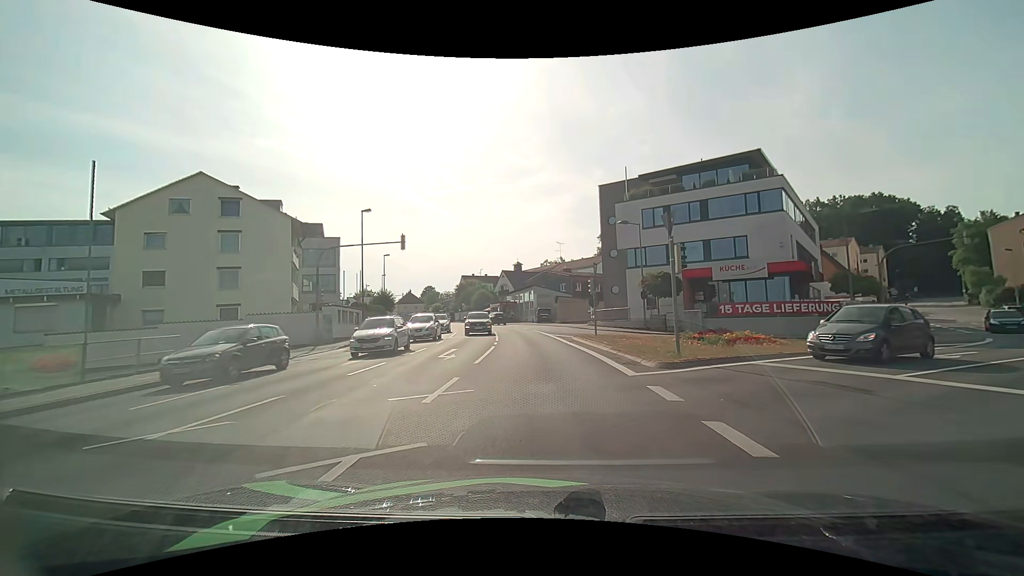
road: tertiary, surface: asphalt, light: Day
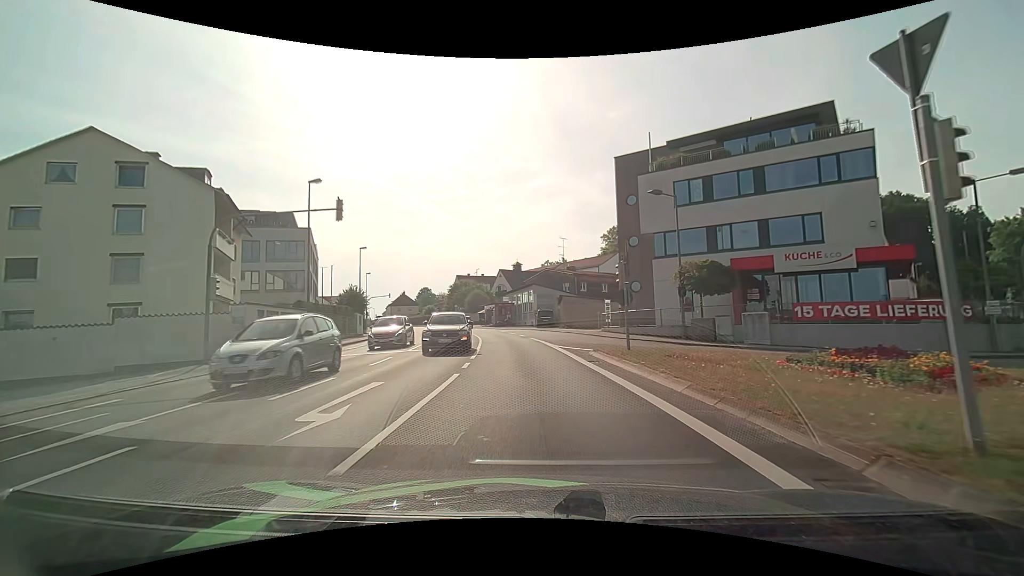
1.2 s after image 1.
(0.0, +9.7) m; 0°
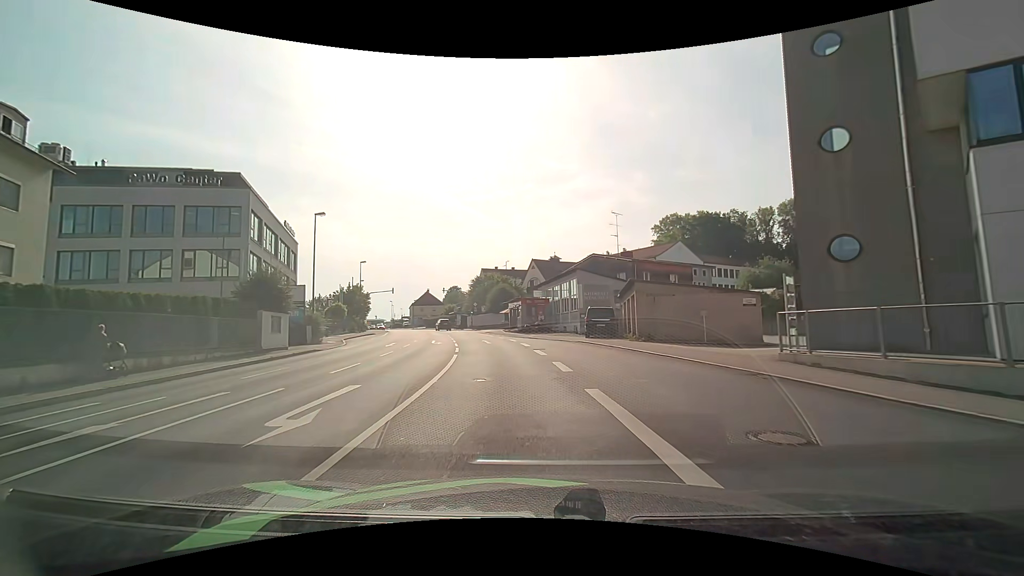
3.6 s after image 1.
(-0.5, +21.6) m; -4°
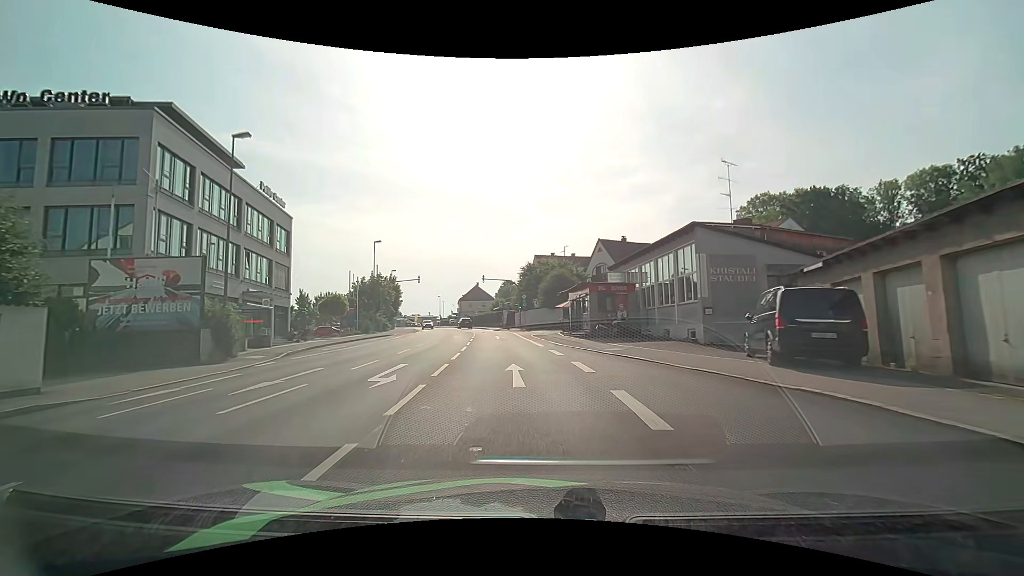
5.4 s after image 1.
(-1.0, +18.6) m; -6°
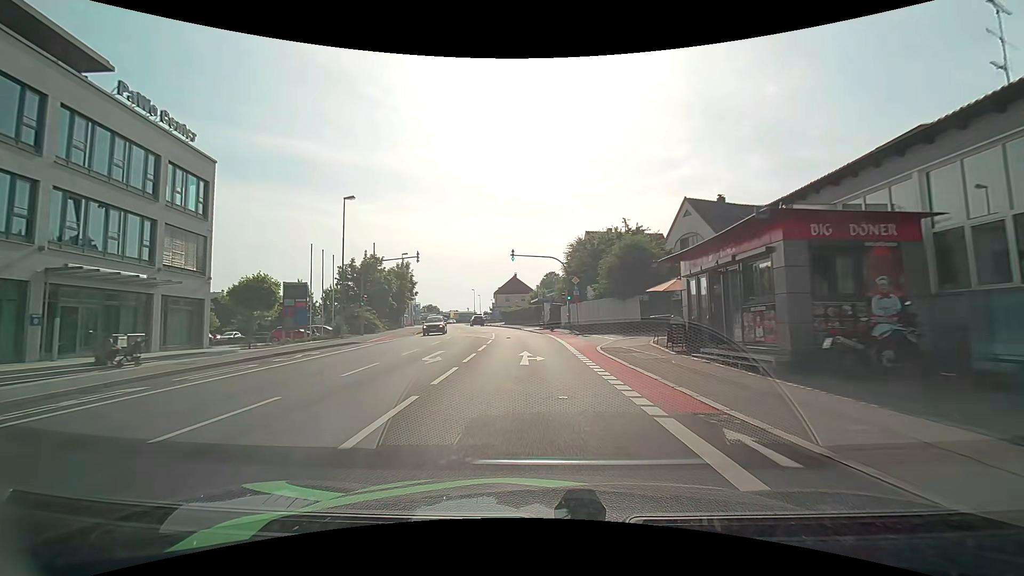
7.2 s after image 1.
(-1.2, +20.2) m; -5°
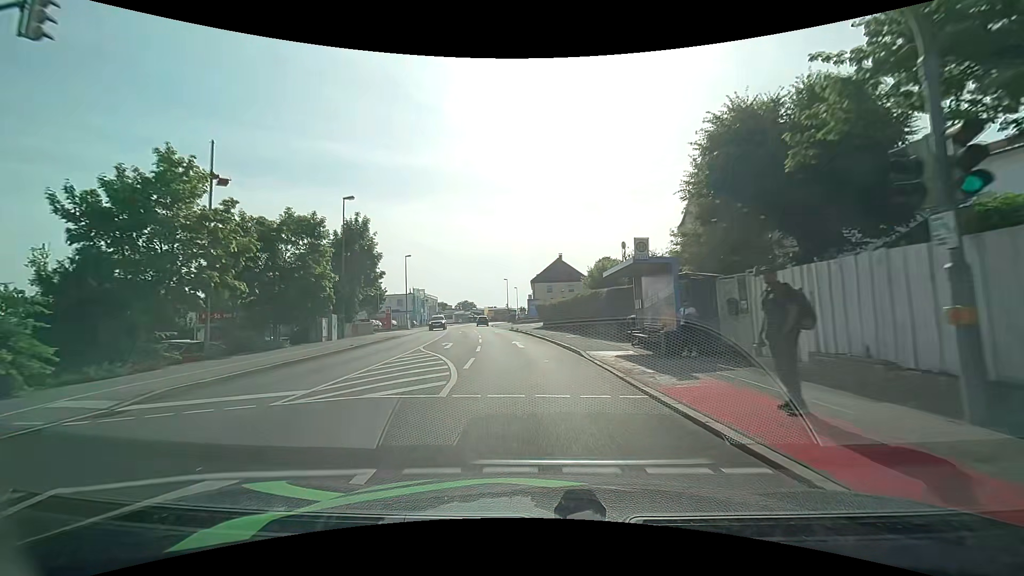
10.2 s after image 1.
(-1.5, +33.7) m; -5°
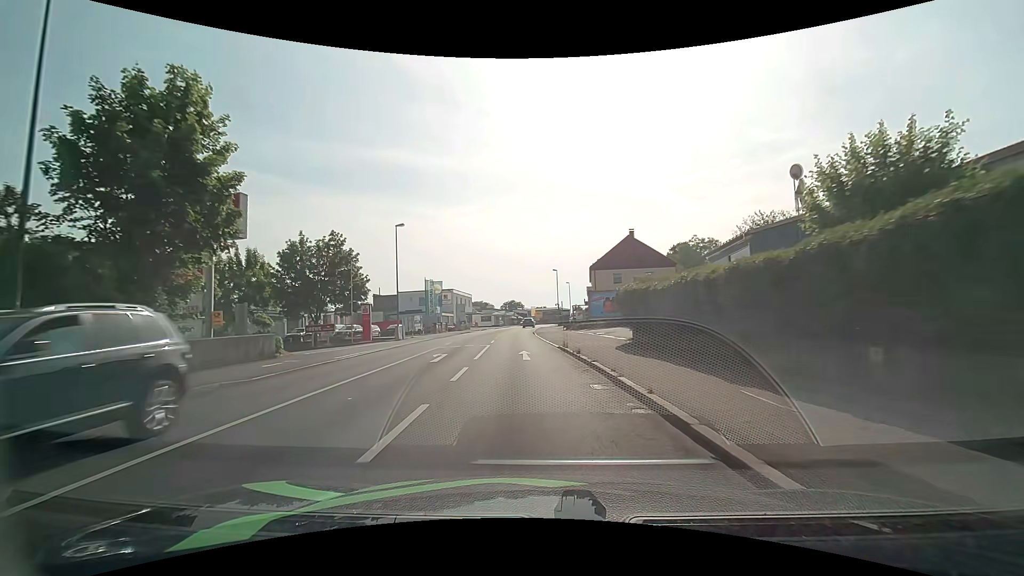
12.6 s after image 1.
(-1.3, +25.9) m; -6°
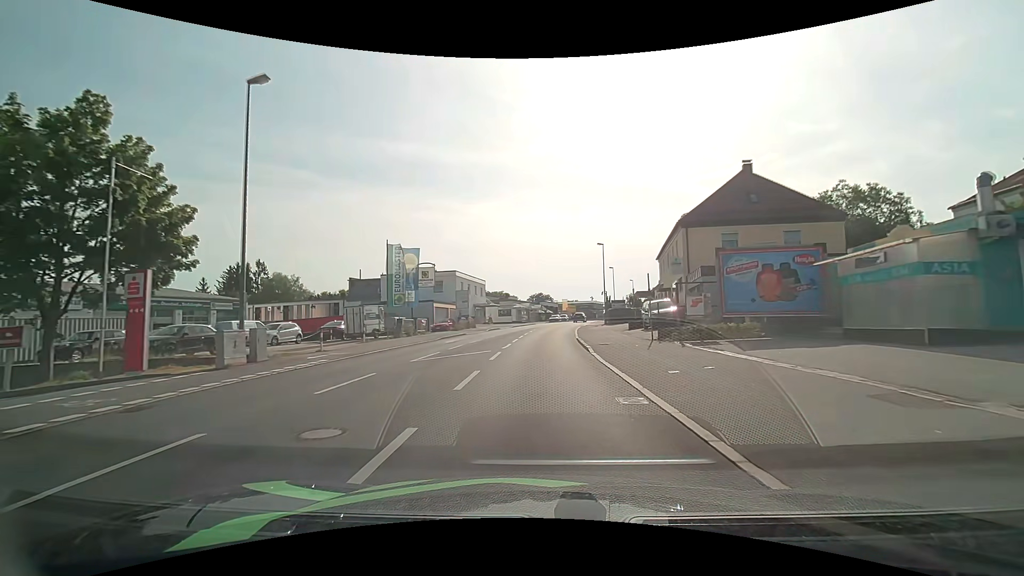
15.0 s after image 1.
(-1.2, +27.1) m; -3°
(0, +10) (0, +20) (0, +30) (+1, +40) (+2, +50) (+3, +60) (+4, +70) (+6, +80) (+7, +90) (+10, +99) m
